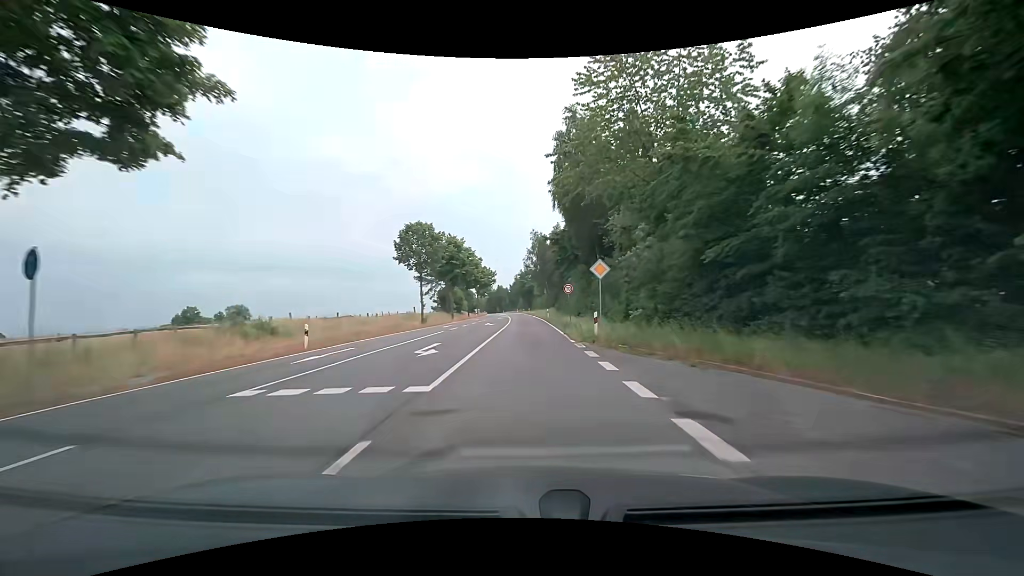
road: tertiary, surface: asphalt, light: Day
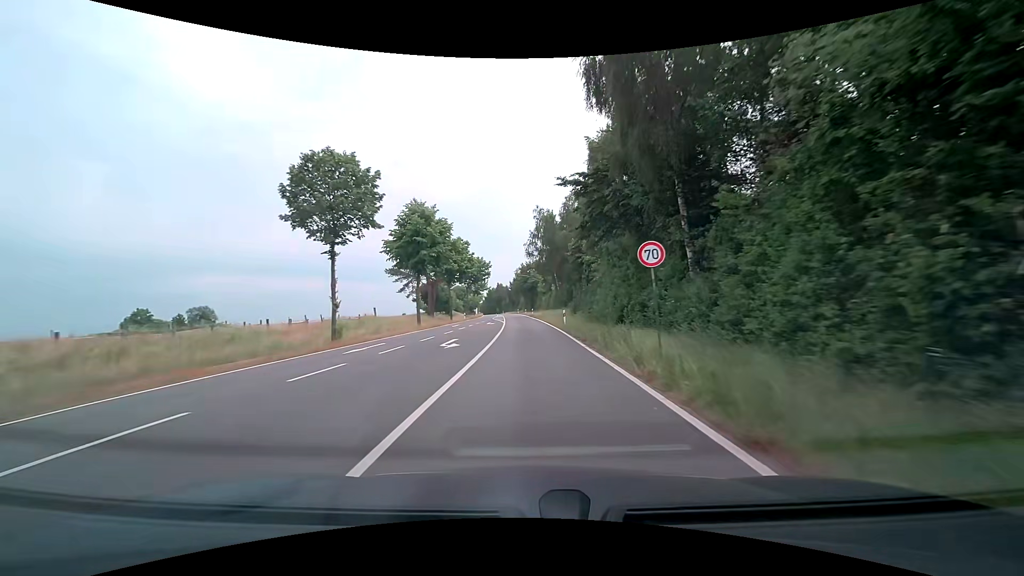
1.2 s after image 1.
(+0.1, +21.8) m; 0°
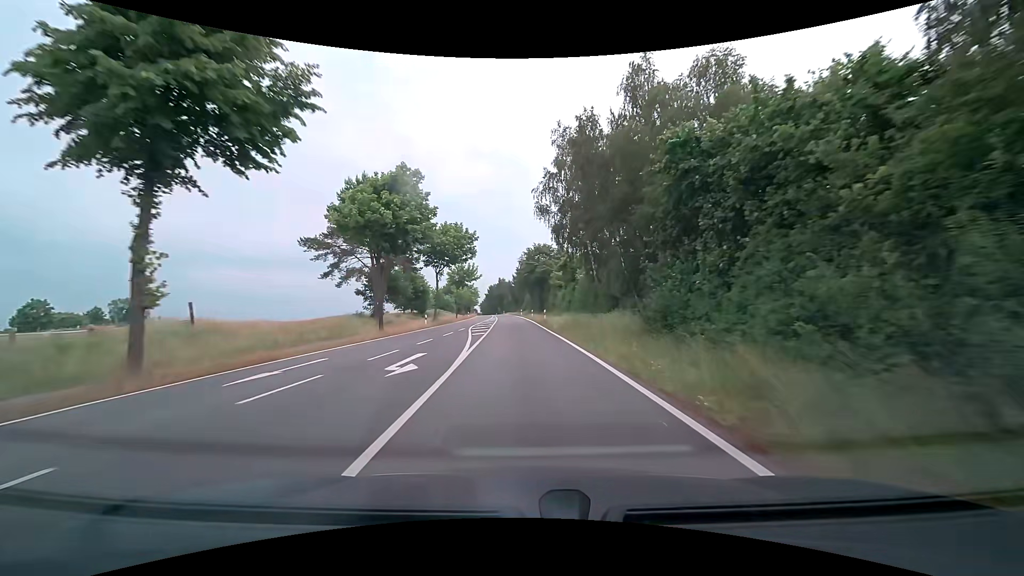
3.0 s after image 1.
(-0.2, +32.4) m; -1°
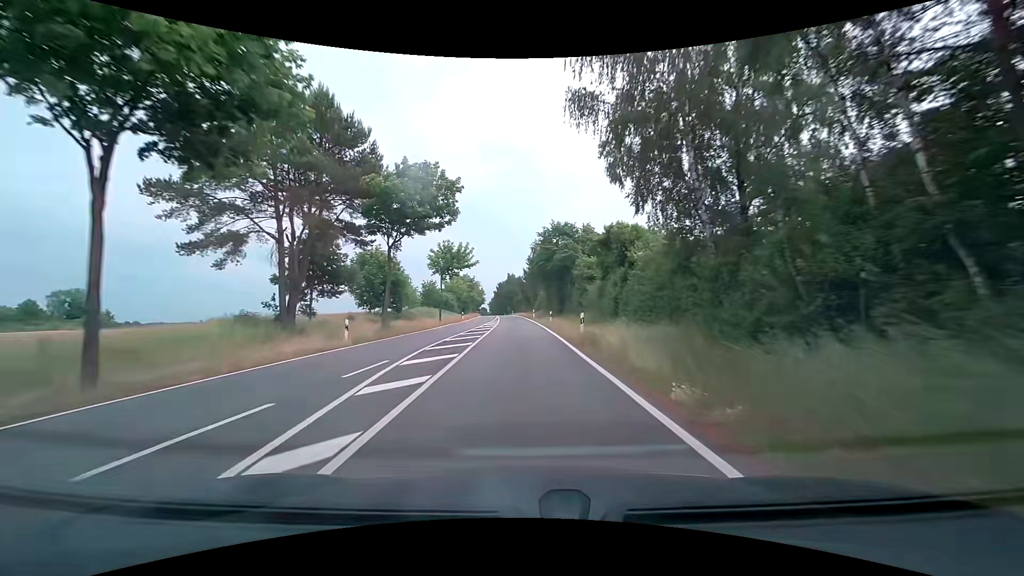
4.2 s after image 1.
(-0.2, +21.4) m; -2°
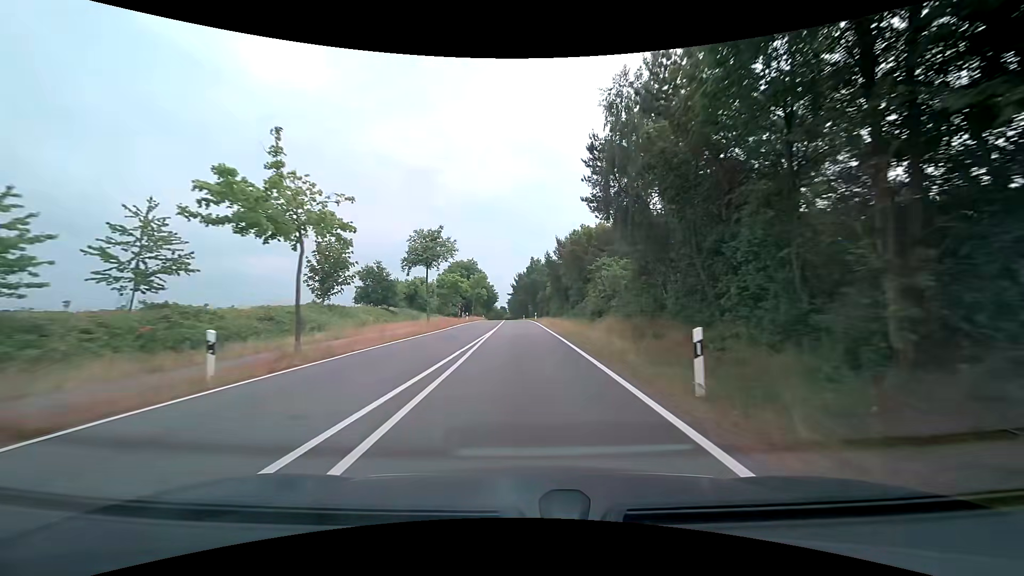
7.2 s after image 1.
(-0.7, +53.8) m; -2°
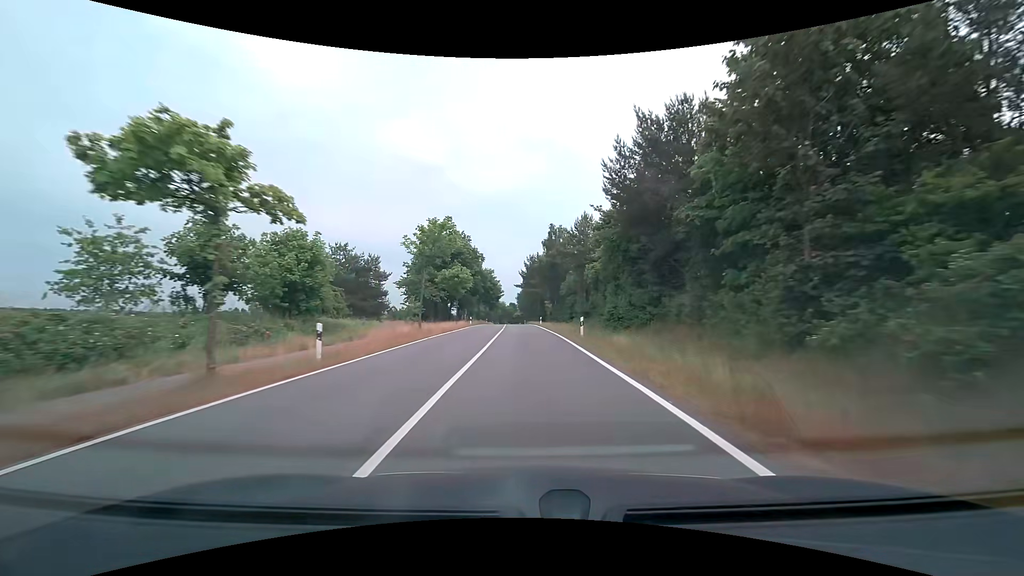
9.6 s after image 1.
(-0.9, +43.5) m; -2°
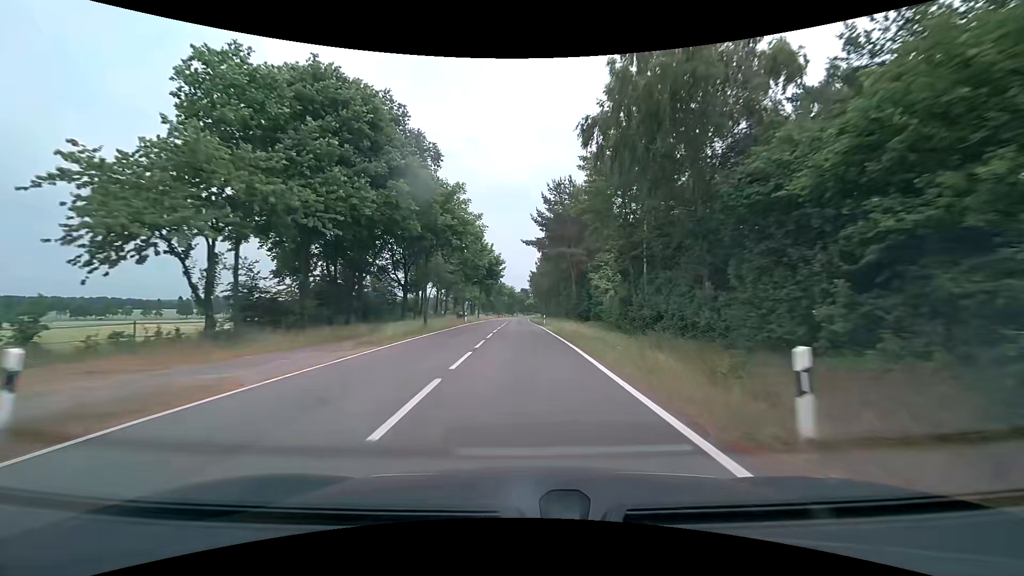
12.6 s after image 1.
(-0.7, +55.4) m; -1°
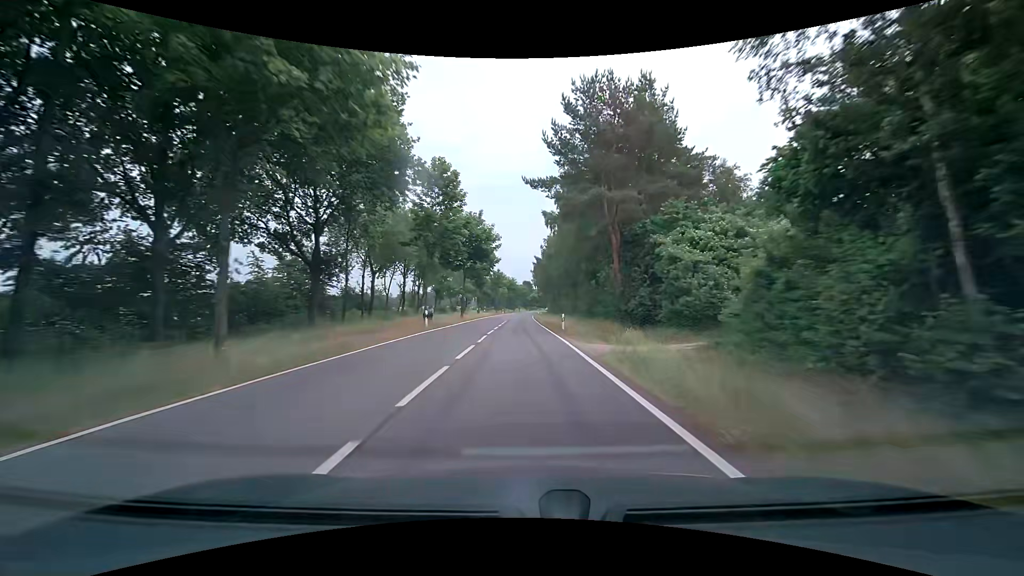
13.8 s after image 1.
(-0.1, +22.2) m; 0°
(0, +10) (0, +20) (0, +30) (0, +40) (-1, +50) (-1, +60) (-1, +70) (-1, +80) (-1, +90) (-1, +100) m
